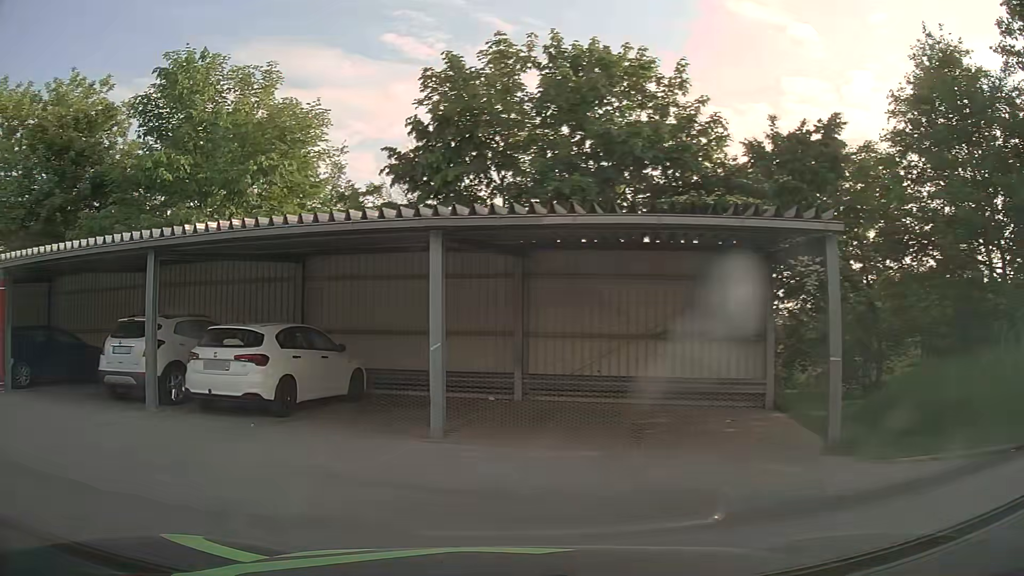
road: service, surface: asphalt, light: Day
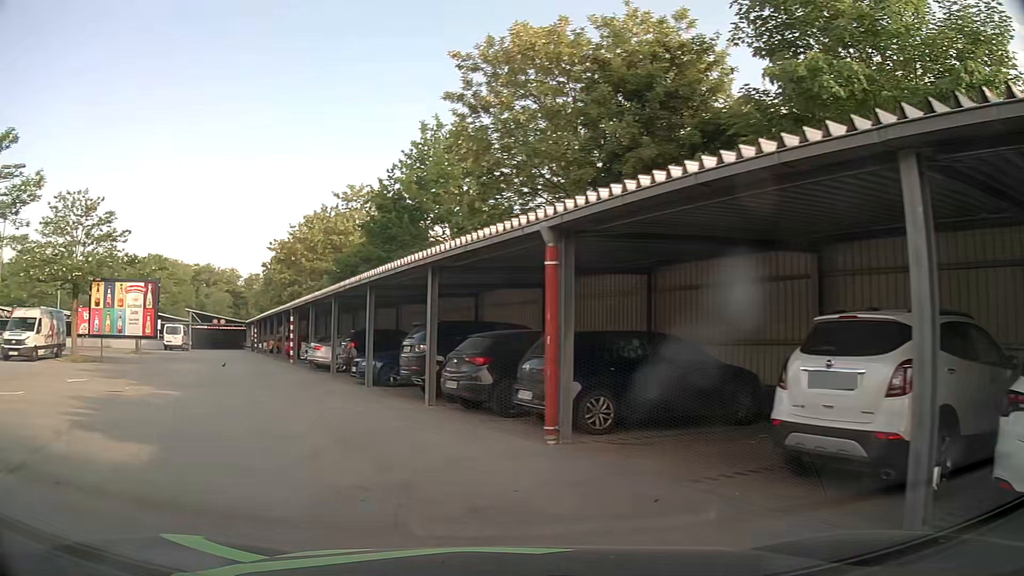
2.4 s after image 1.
(-3.1, +6.1) m; -51°
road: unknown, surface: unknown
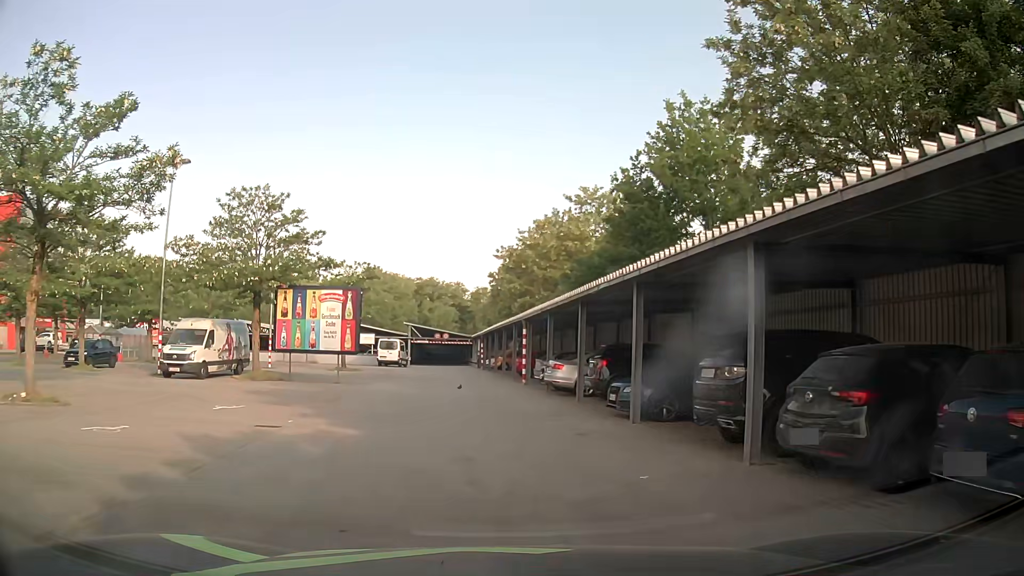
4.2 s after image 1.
(-1.1, +4.9) m; -21°
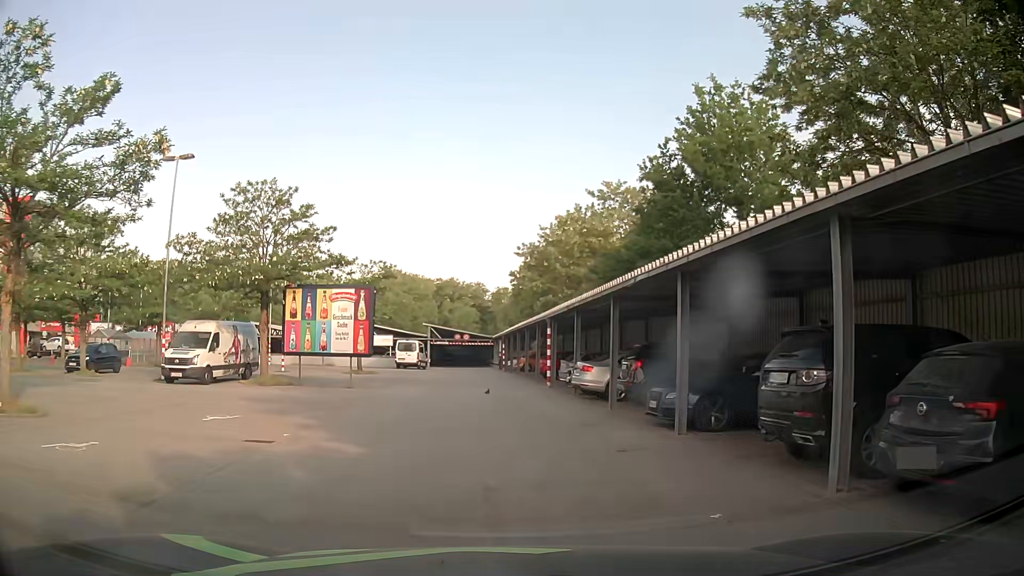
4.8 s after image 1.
(0.0, +1.7) m; -3°
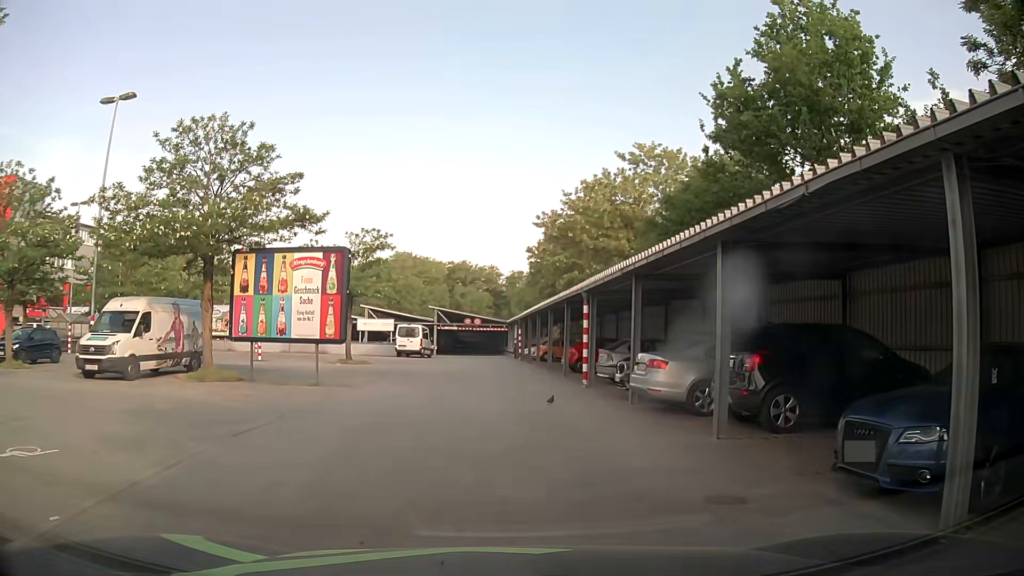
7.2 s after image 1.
(0.0, +7.1) m; -2°
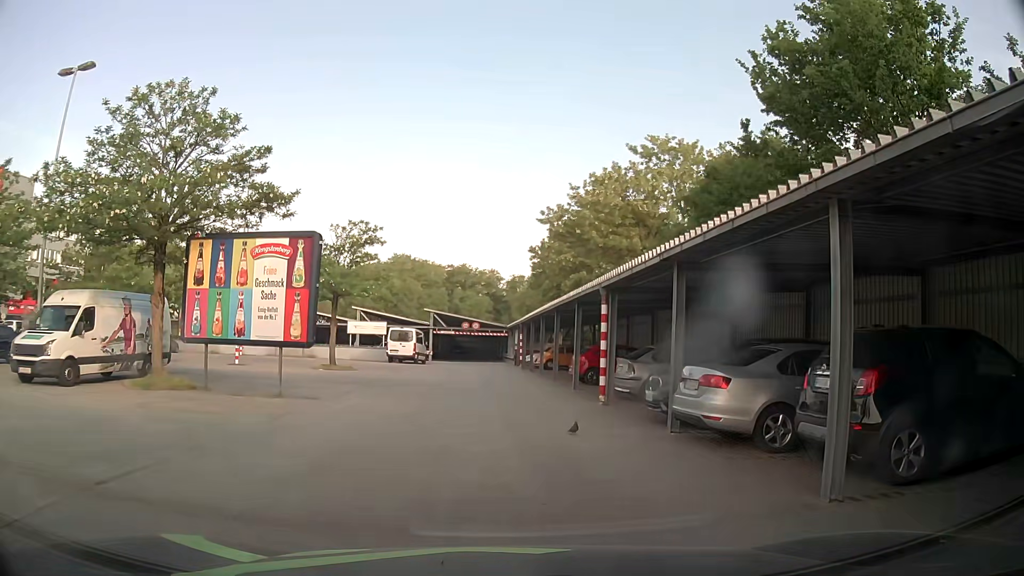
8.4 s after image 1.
(+0.1, +3.4) m; +2°
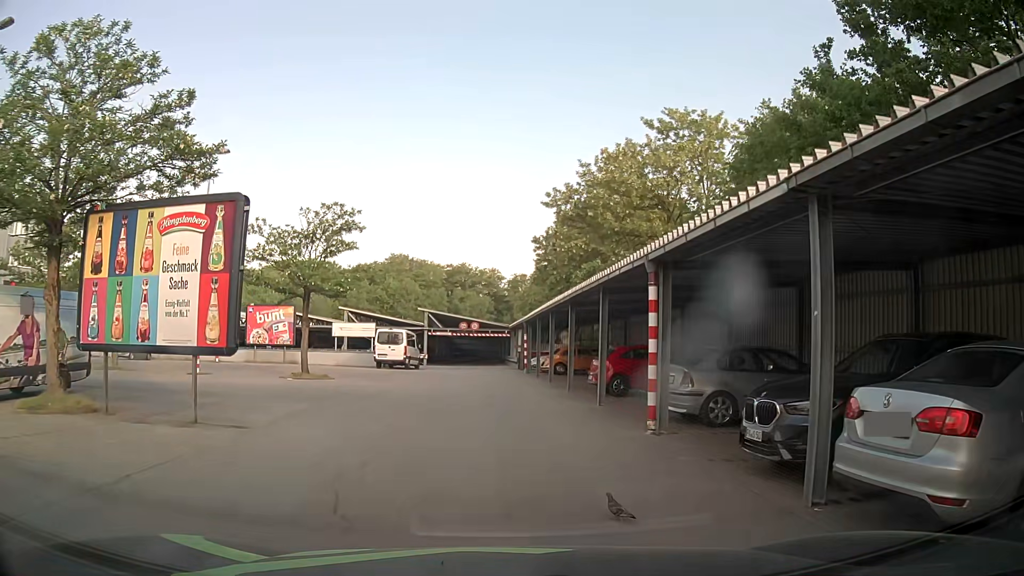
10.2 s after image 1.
(0.0, +5.1) m; -1°
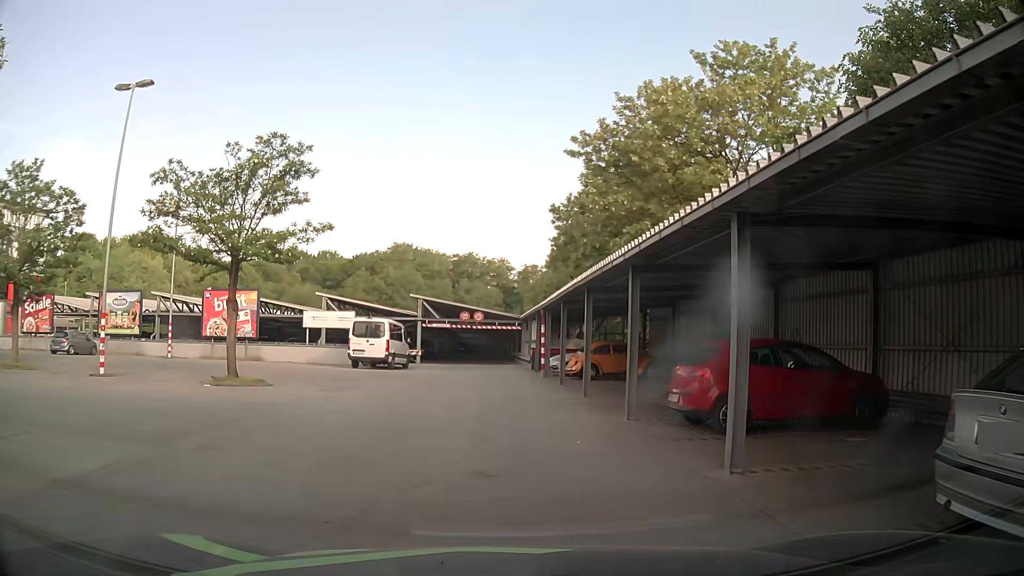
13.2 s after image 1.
(-0.1, +8.7) m; -3°
